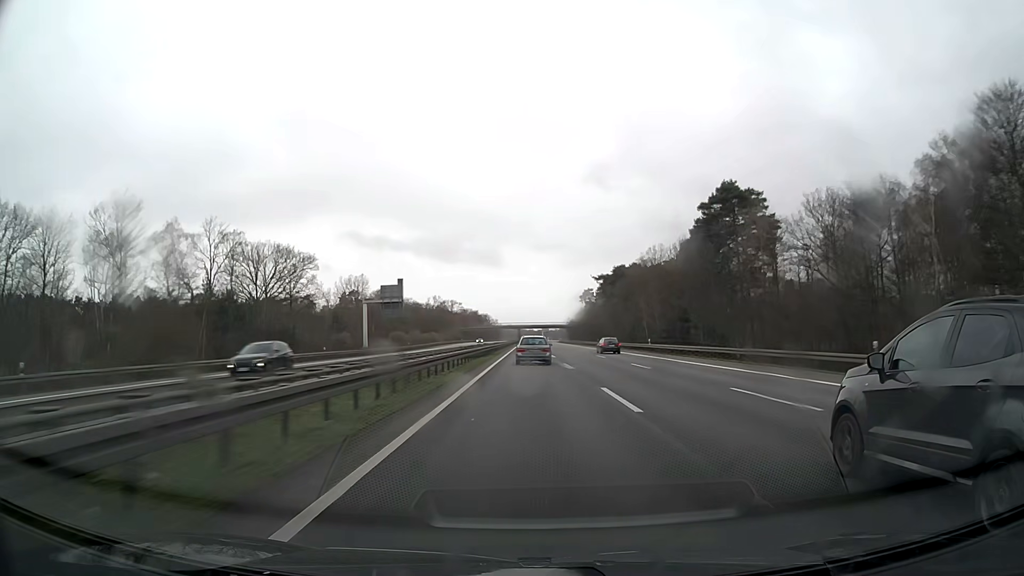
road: motorway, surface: asphalt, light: Day
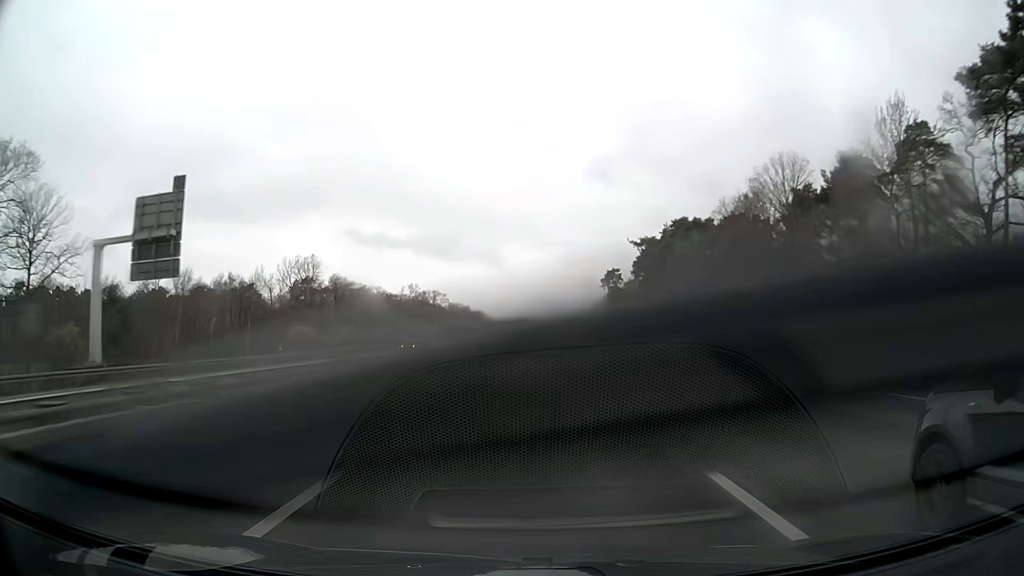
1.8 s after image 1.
(0.0, +65.7) m; 0°
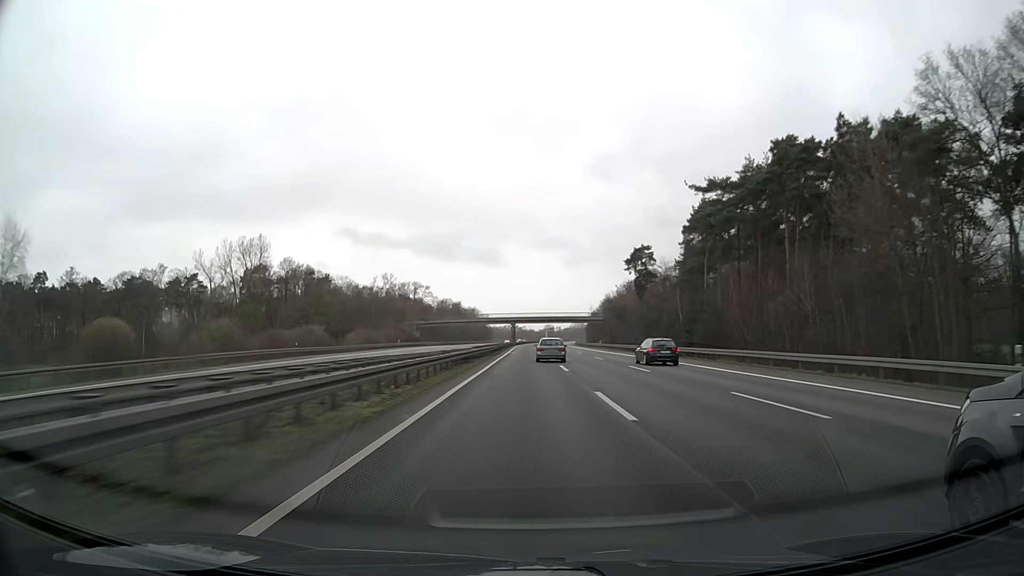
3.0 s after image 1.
(-0.3, +43.4) m; 0°
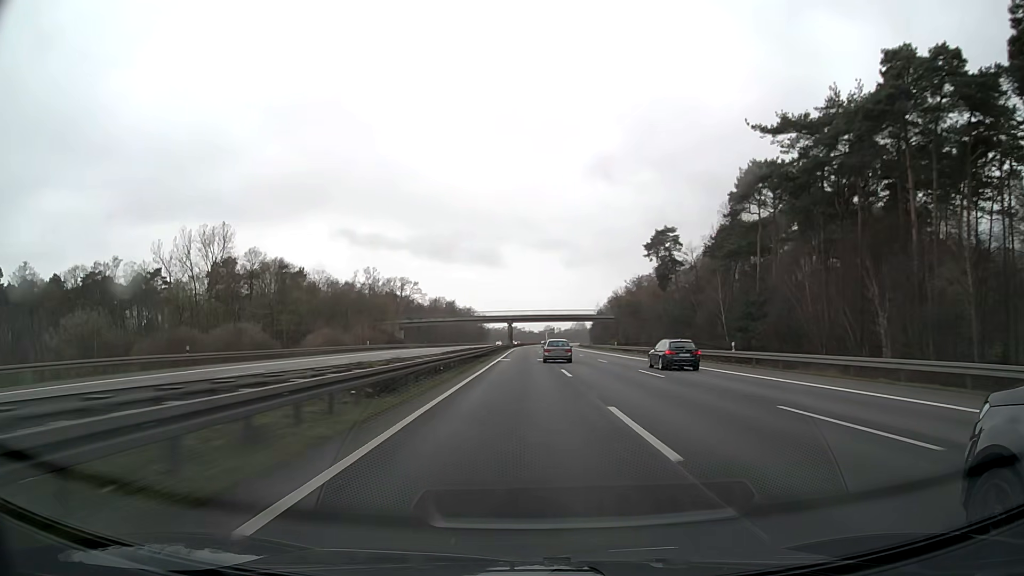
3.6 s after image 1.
(0.0, +21.8) m; 0°
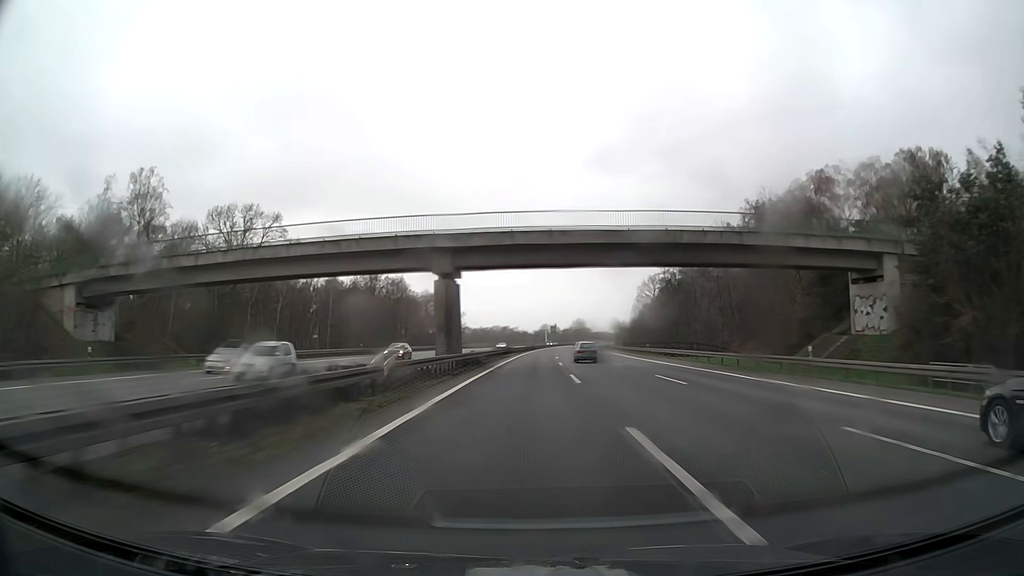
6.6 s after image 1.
(0.0, +112.0) m; 0°
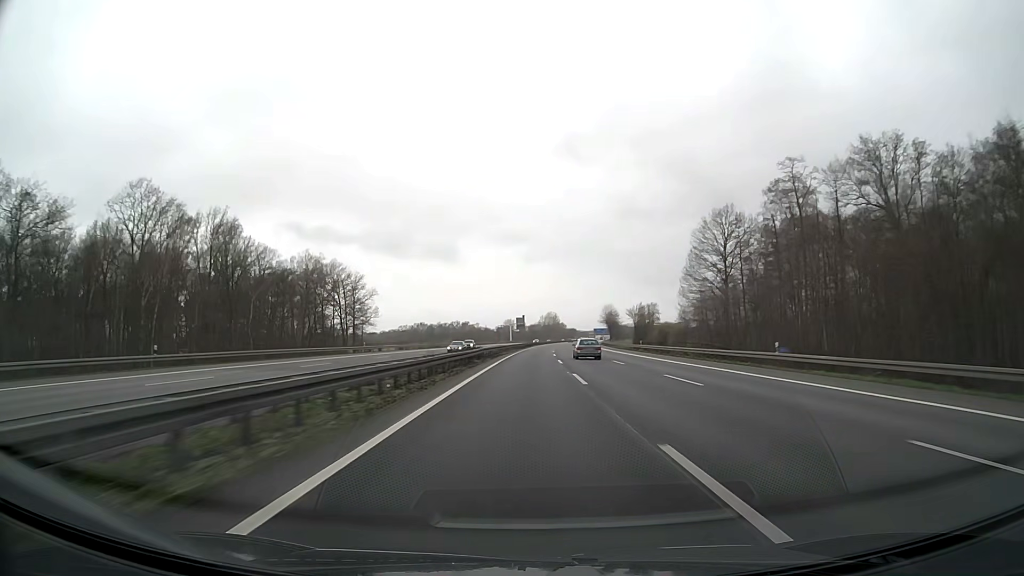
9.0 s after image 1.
(+2.6, +92.7) m; +3°
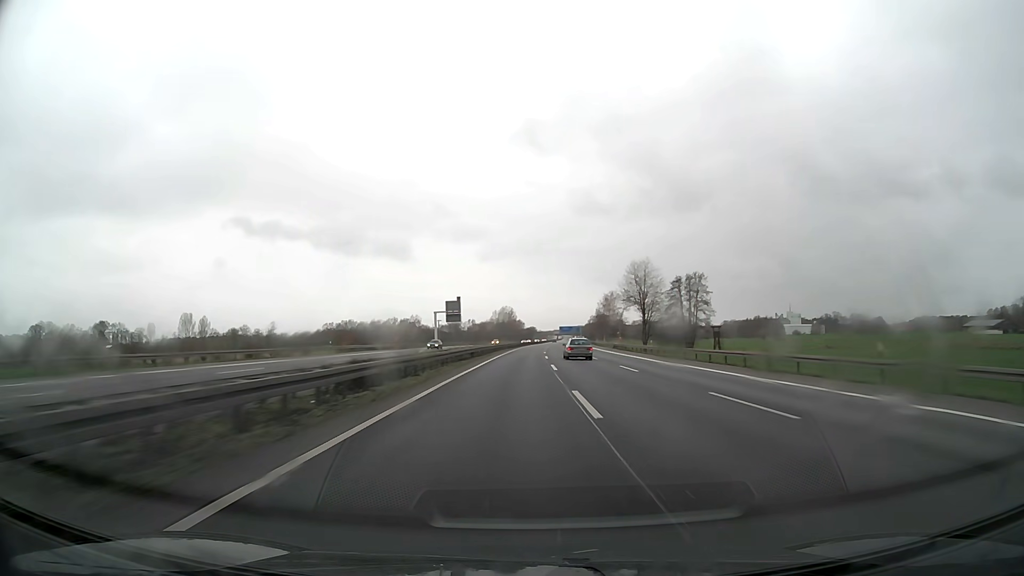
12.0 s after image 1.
(+3.5, +117.5) m; +4°
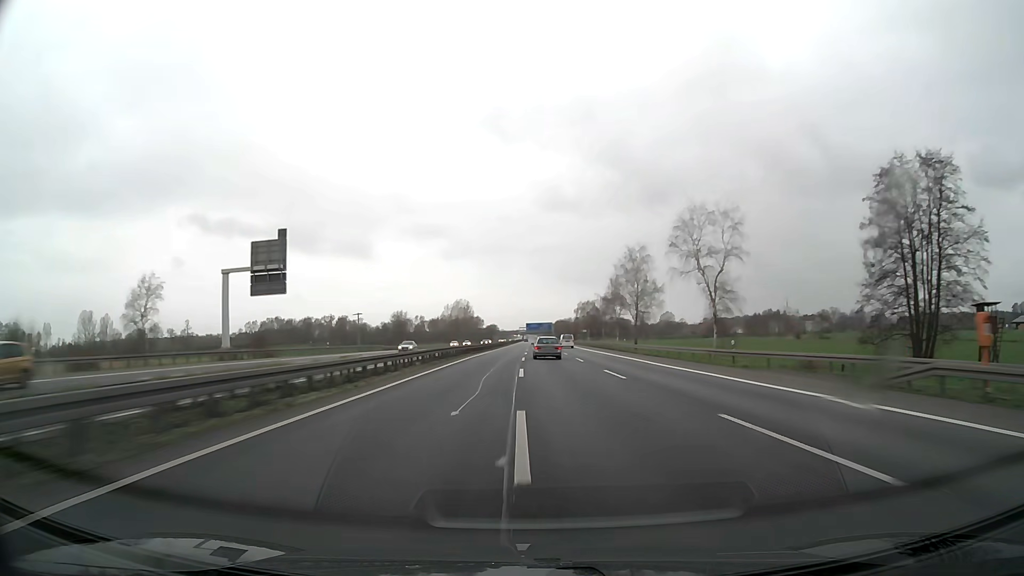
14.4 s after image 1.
(+2.6, +94.5) m; +3°
(0, +10) (0, +20) (0, +30) (0, +40) (+1, +50) (+1, +60) (+1, +70) (+2, +80) (+2, +90) (+2, +100) m
